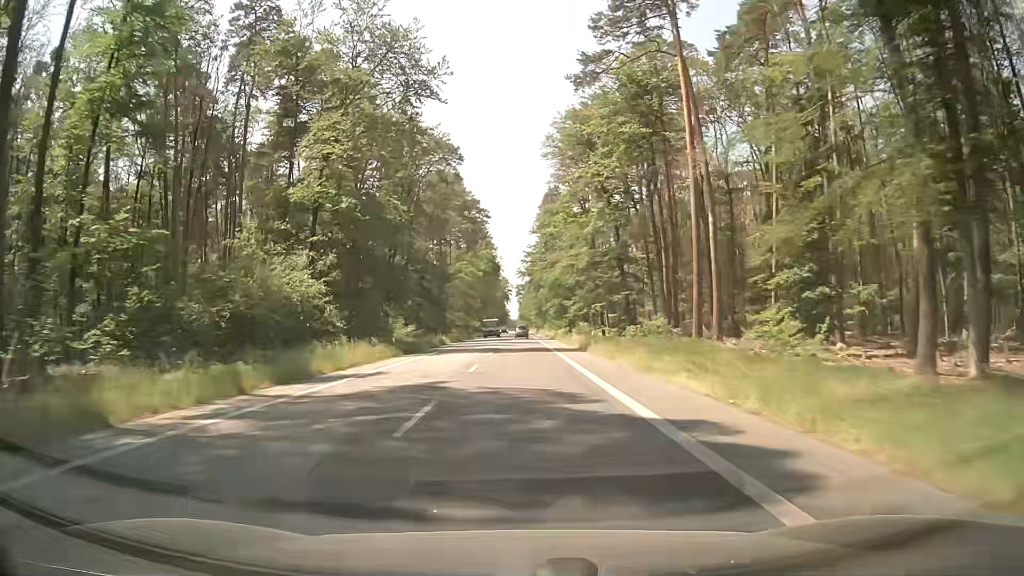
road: secondary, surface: asphalt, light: Day
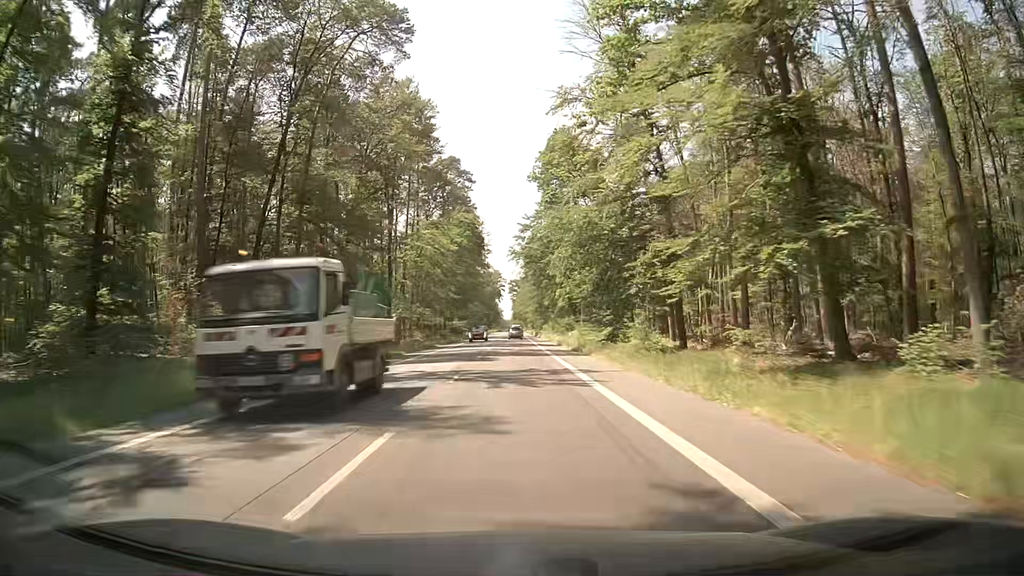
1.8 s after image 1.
(0.0, +39.2) m; 0°
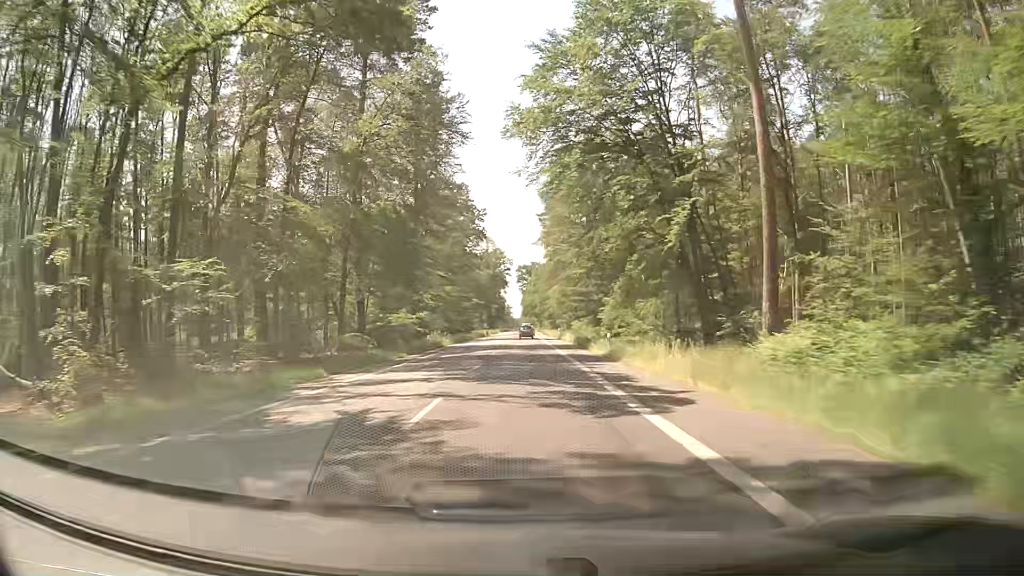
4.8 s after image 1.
(-0.4, +67.0) m; -1°
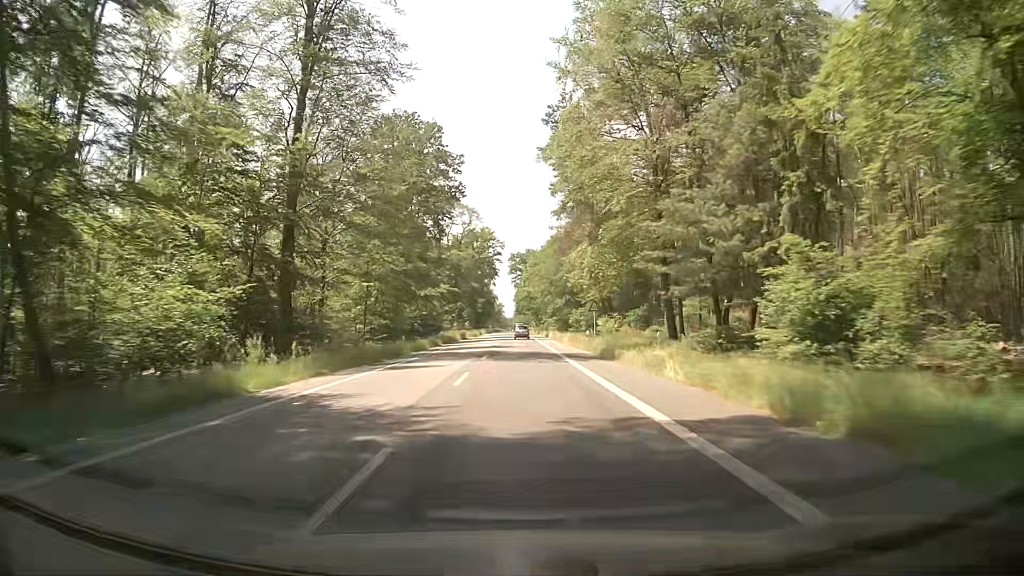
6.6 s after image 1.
(-0.1, +40.9) m; 0°
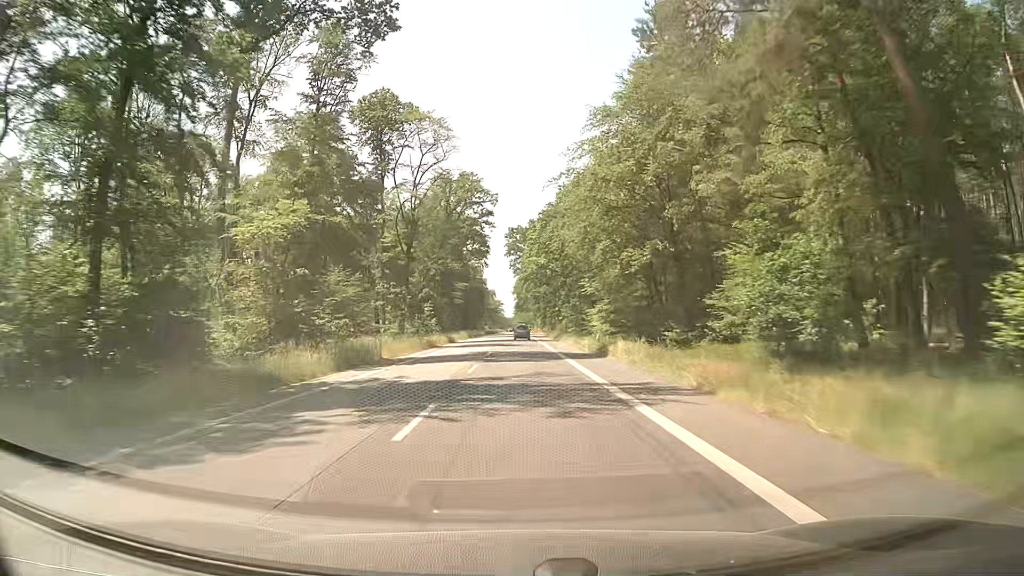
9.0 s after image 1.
(+0.5, +54.7) m; 0°
(0, +10) (0, +20) (0, +30) (0, +40) (0, +50) (0, +60) (0, +70) (0, +80) (0, +90) (0, +100) m
